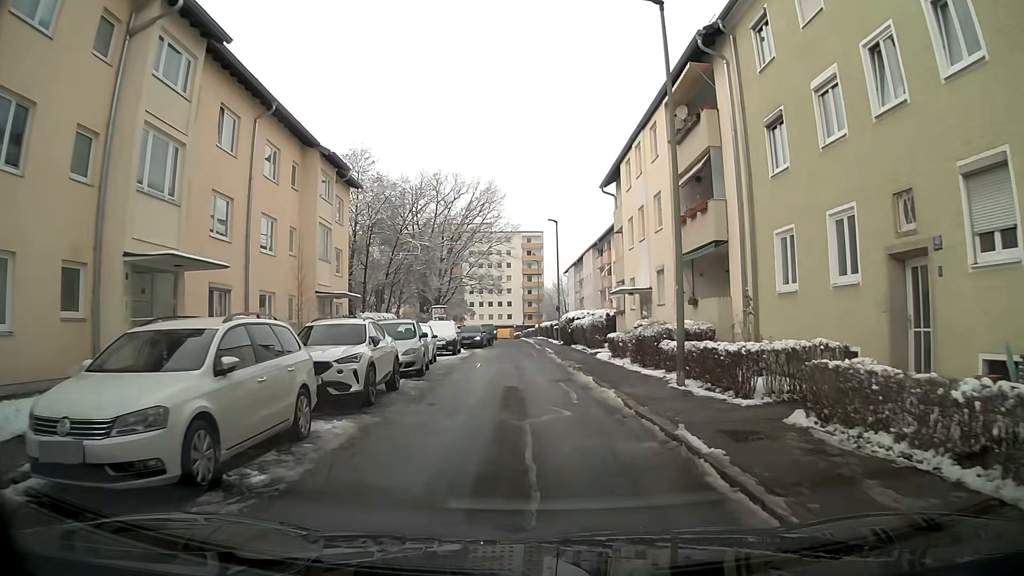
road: residential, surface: asphalt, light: Day
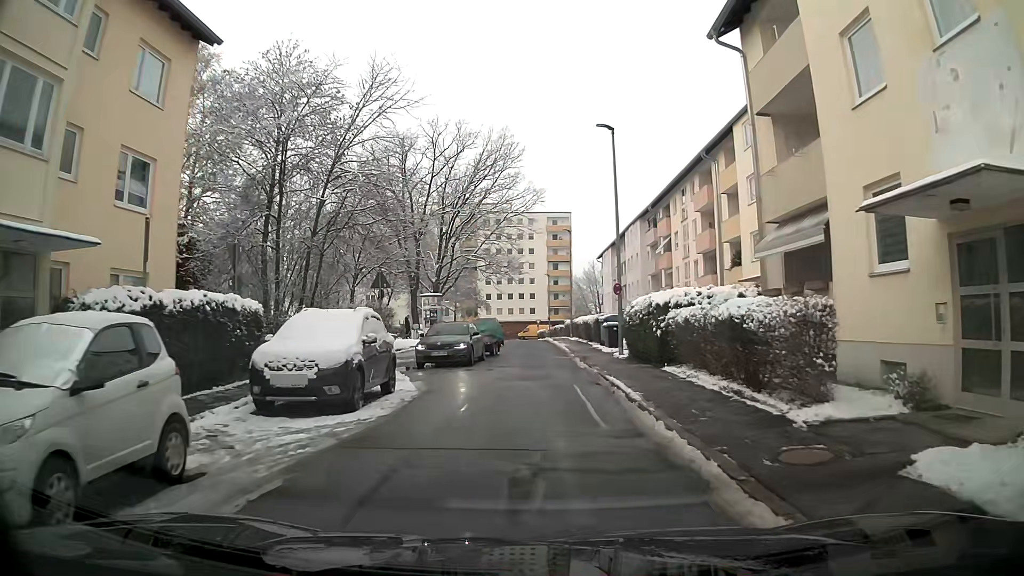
(-0.4, +20.5) m; -3°
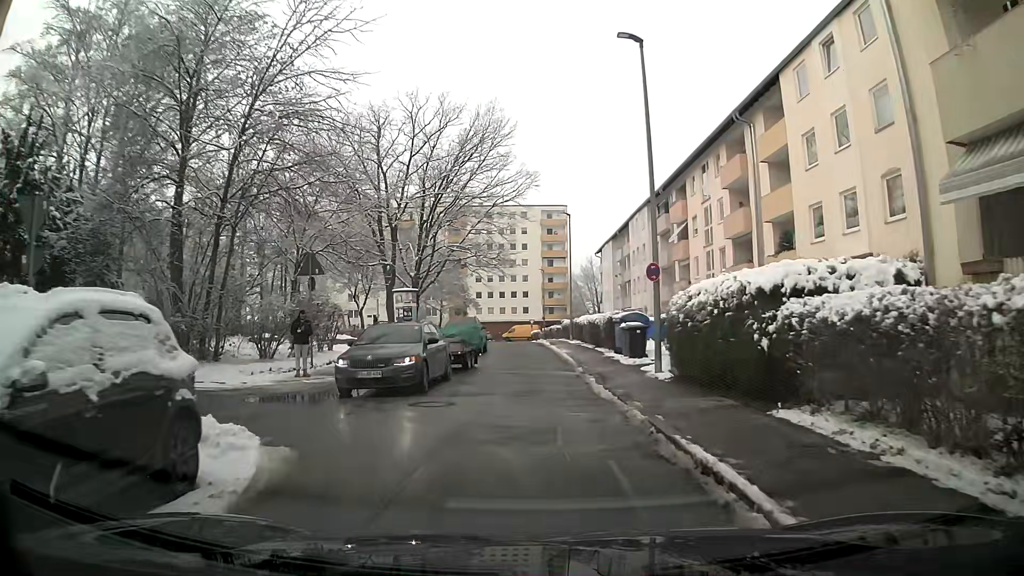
(+0.1, +7.8) m; 0°
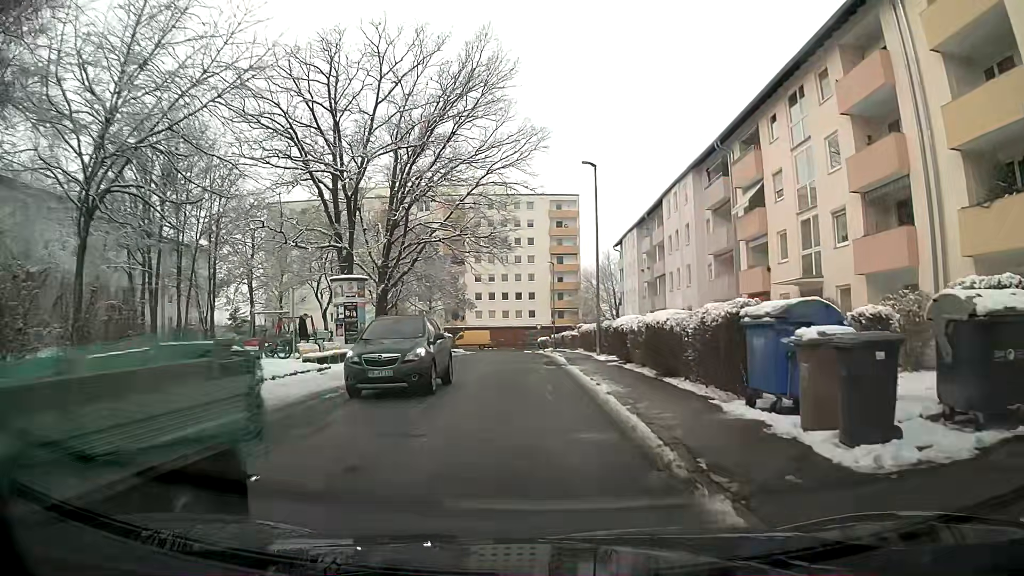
(-0.1, +14.4) m; -1°
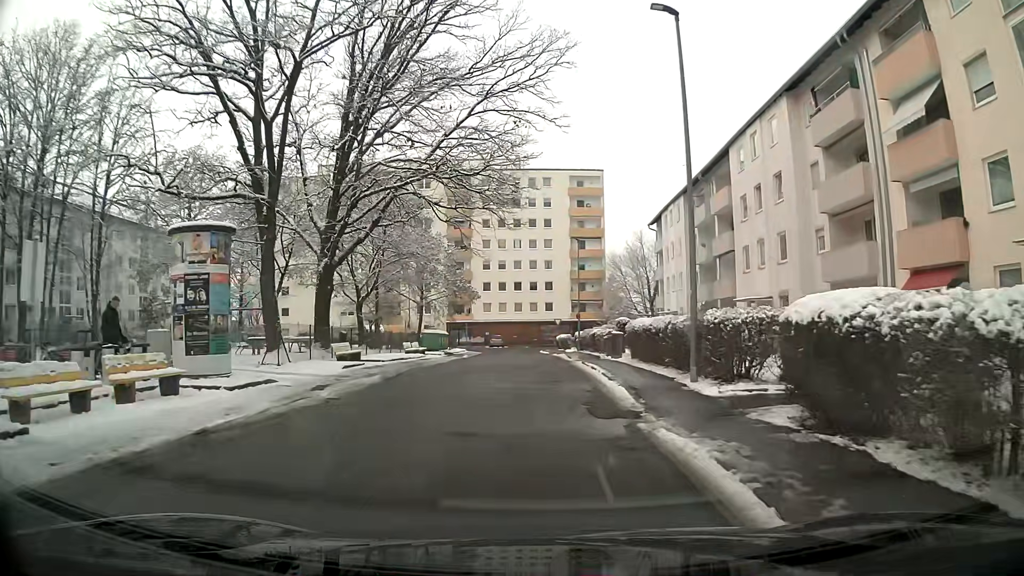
(-0.1, +14.4) m; -1°
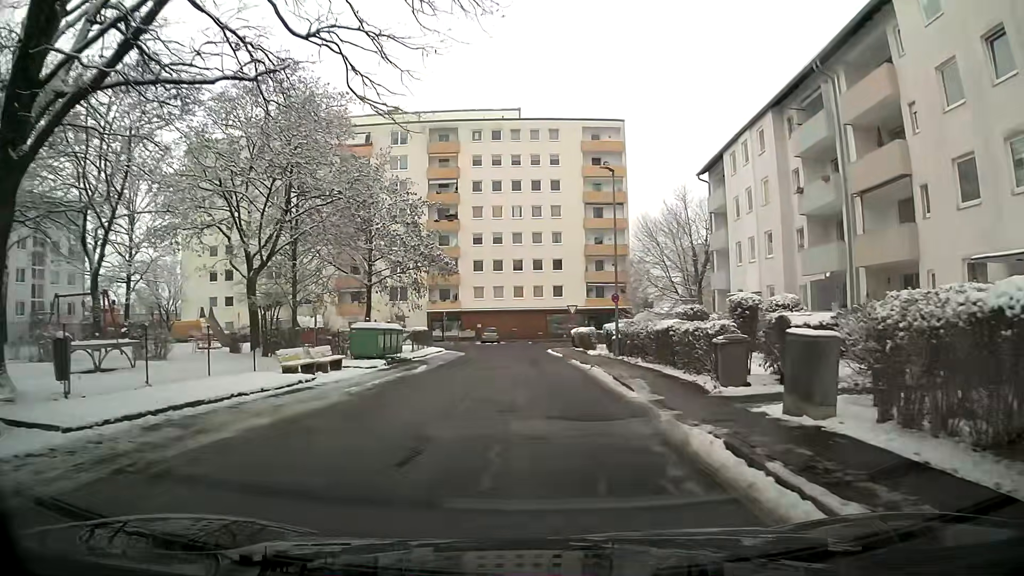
(+0.1, +19.3) m; +1°
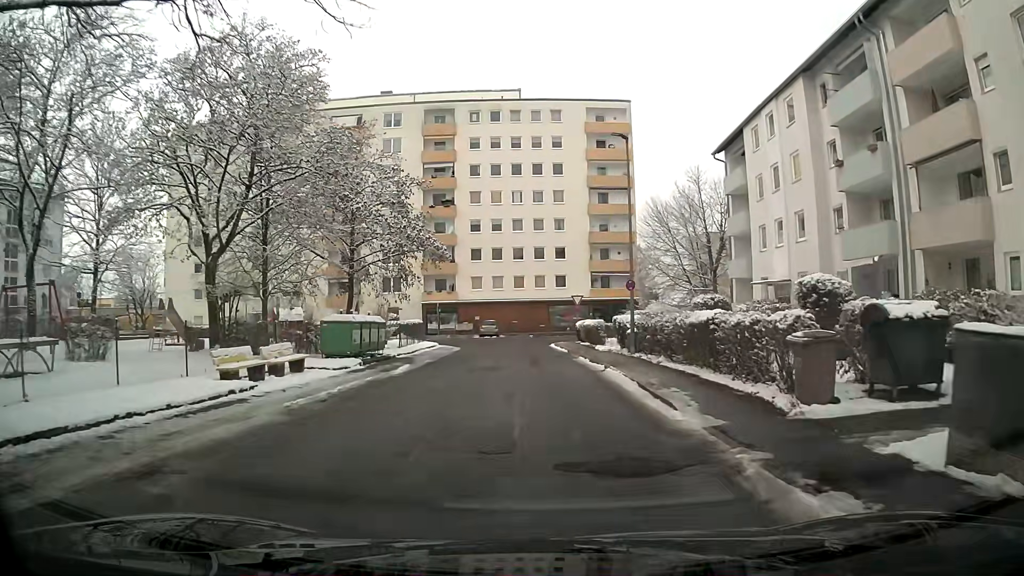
(0.0, +4.0) m; -1°
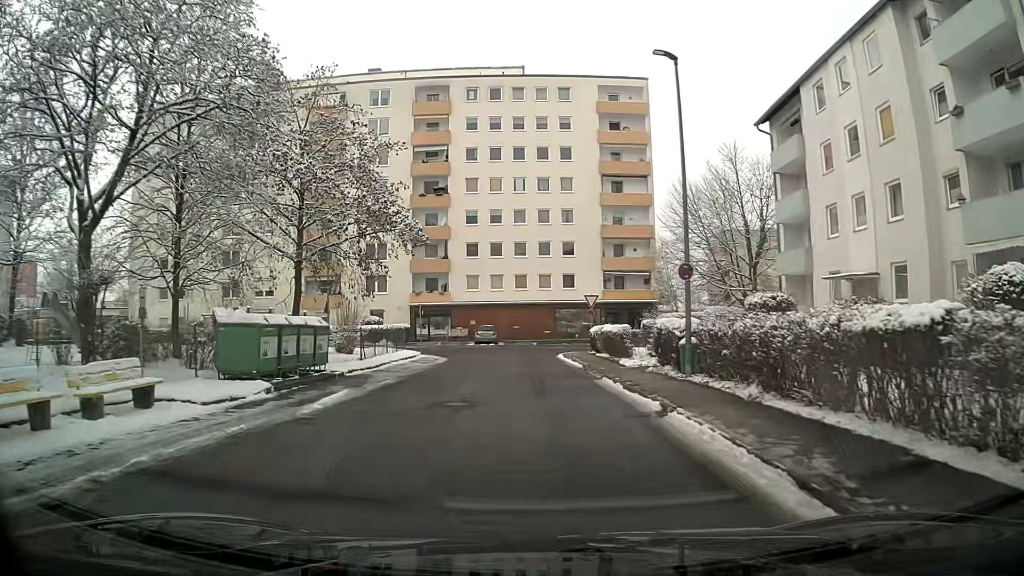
(-0.1, +8.3) m; -1°
(0, +10) (0, +20) (0, +30) (0, +40) (-7, +46) (-17, +47) (-27, +47) (-37, +48) (-47, +49) (-57, +50) m
